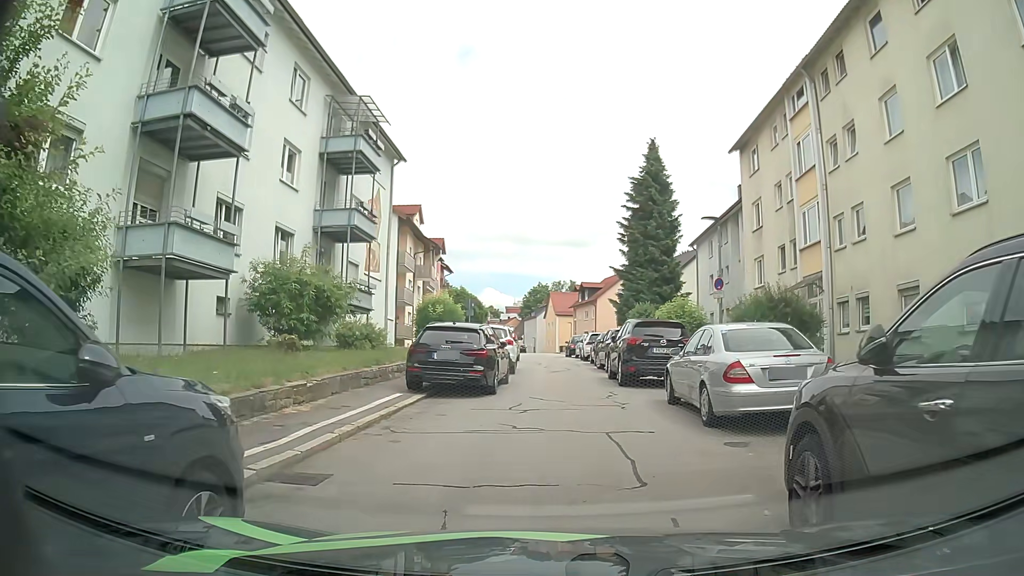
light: Day
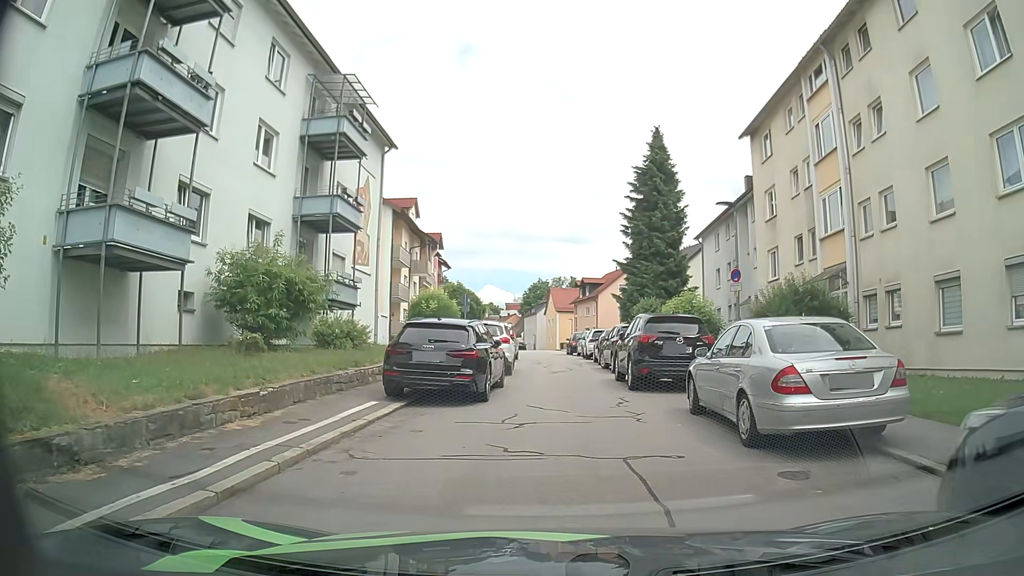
(0.0, +2.0) m; +2°
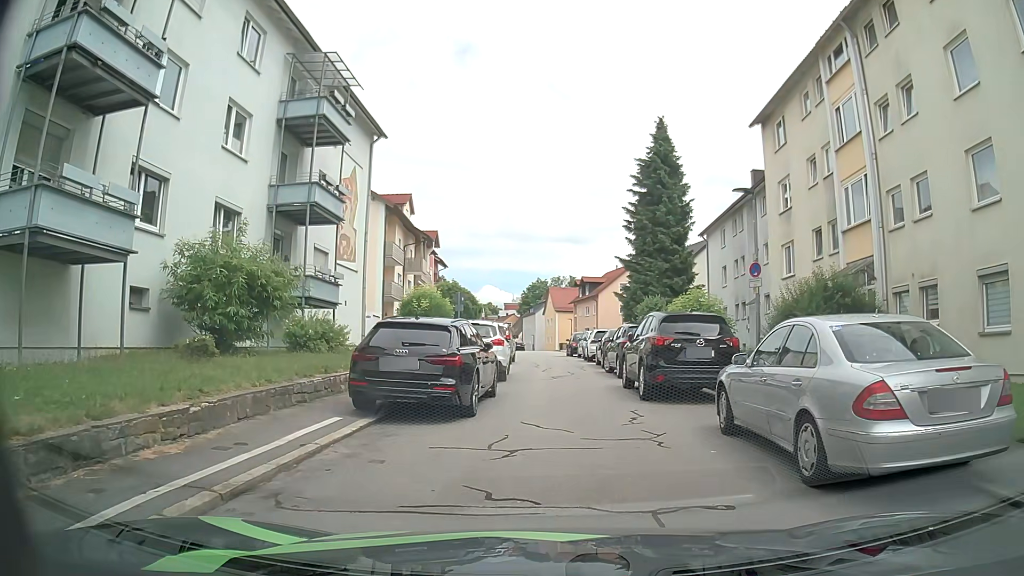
(-0.1, +2.0) m; 0°
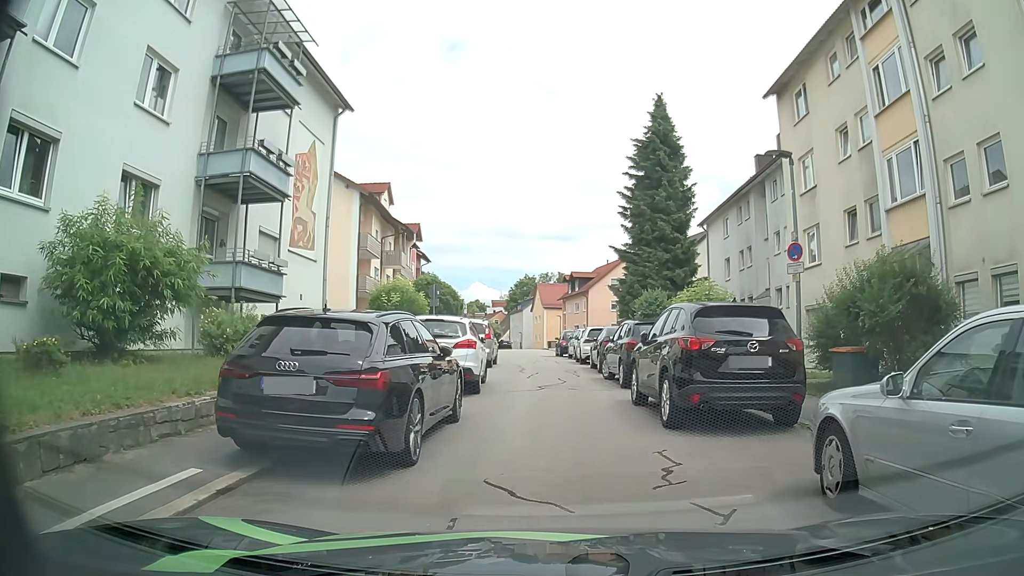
(0.0, +3.7) m; 0°
